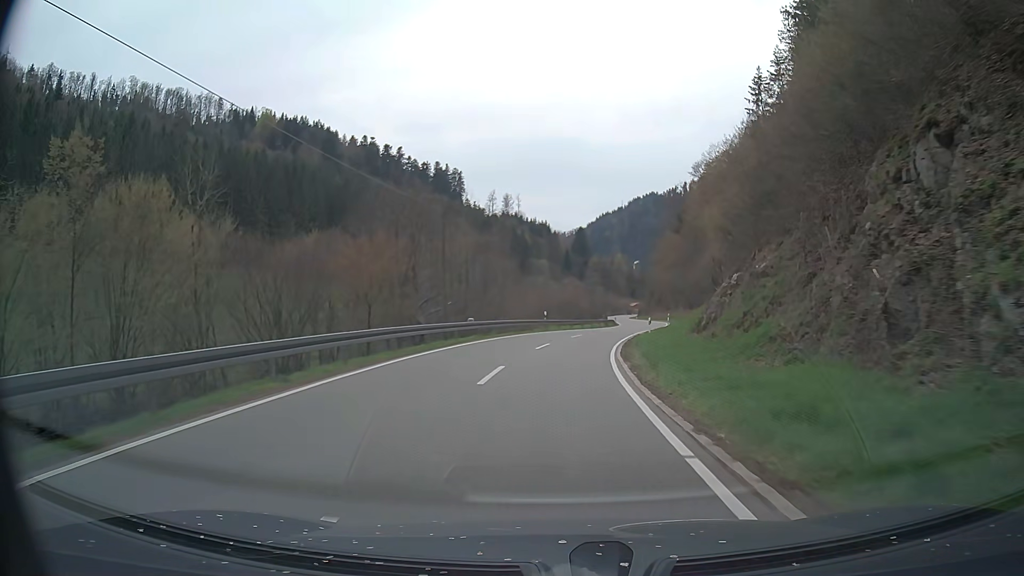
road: tertiary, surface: asphalt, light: Day
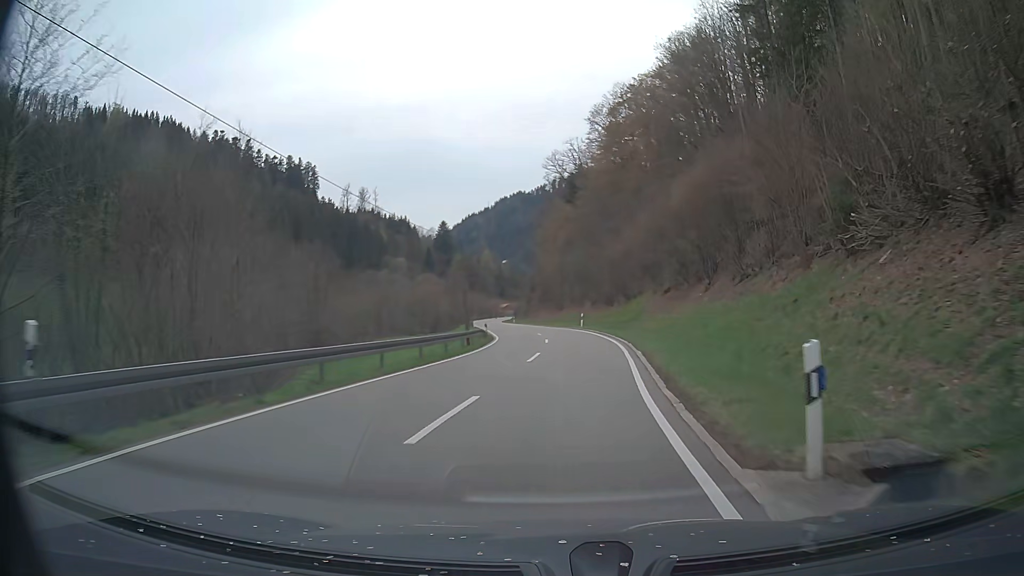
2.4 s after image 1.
(+3.1, +40.9) m; +10°
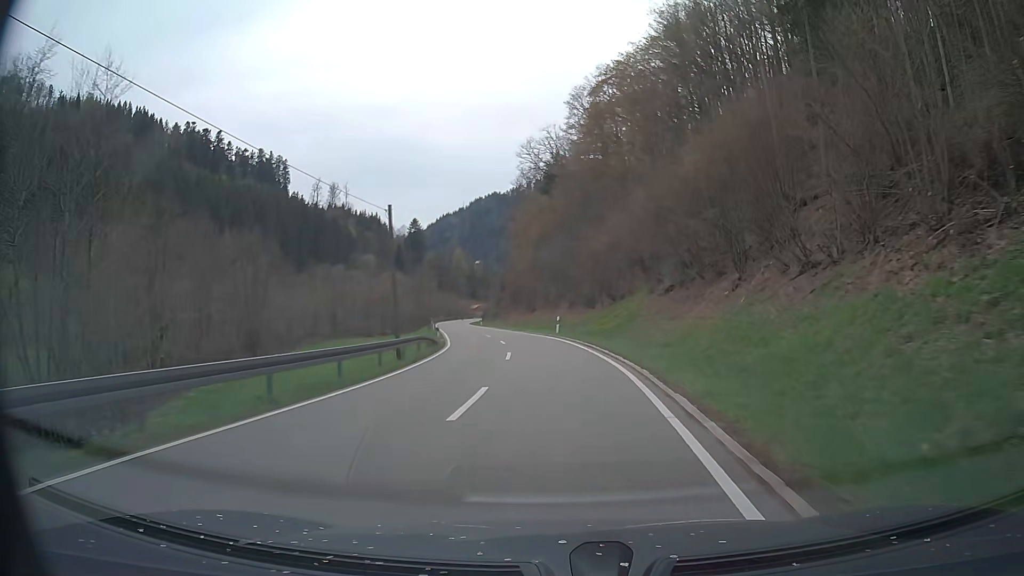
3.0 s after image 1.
(+0.3, +10.1) m; +3°
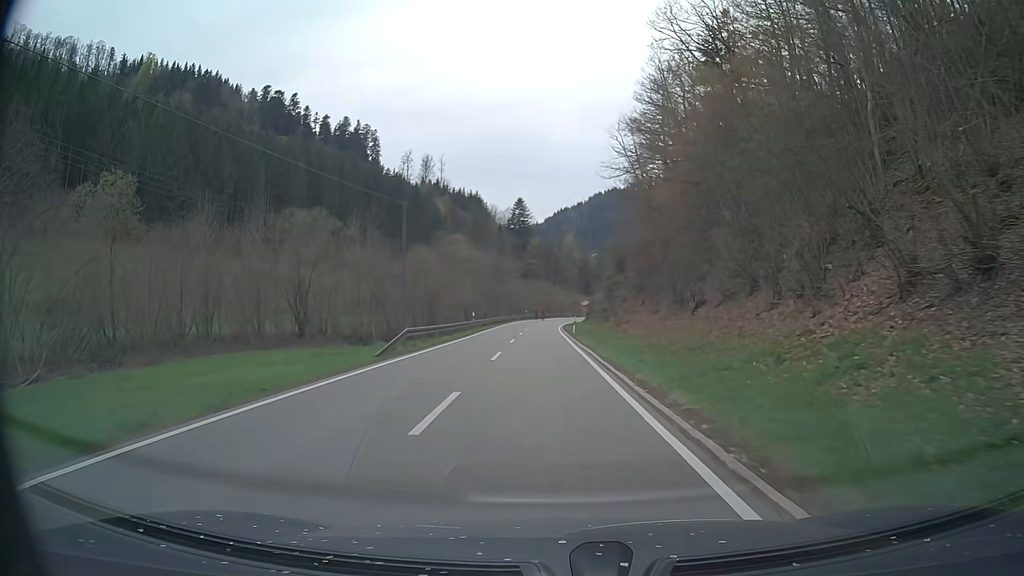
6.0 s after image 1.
(-3.2, +49.4) m; -9°
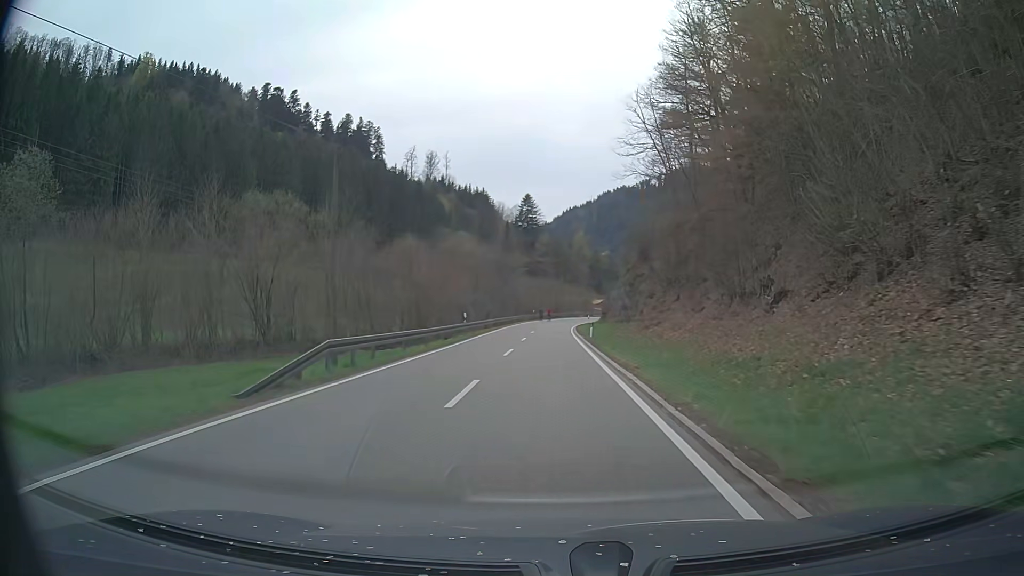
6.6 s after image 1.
(-0.1, +9.7) m; -1°
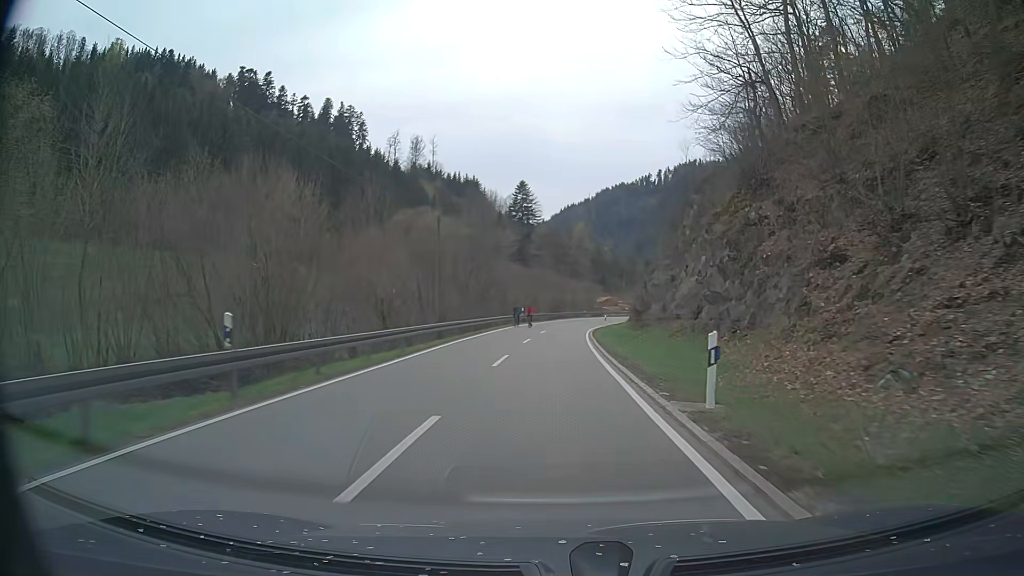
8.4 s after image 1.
(-0.2, +28.9) m; 0°
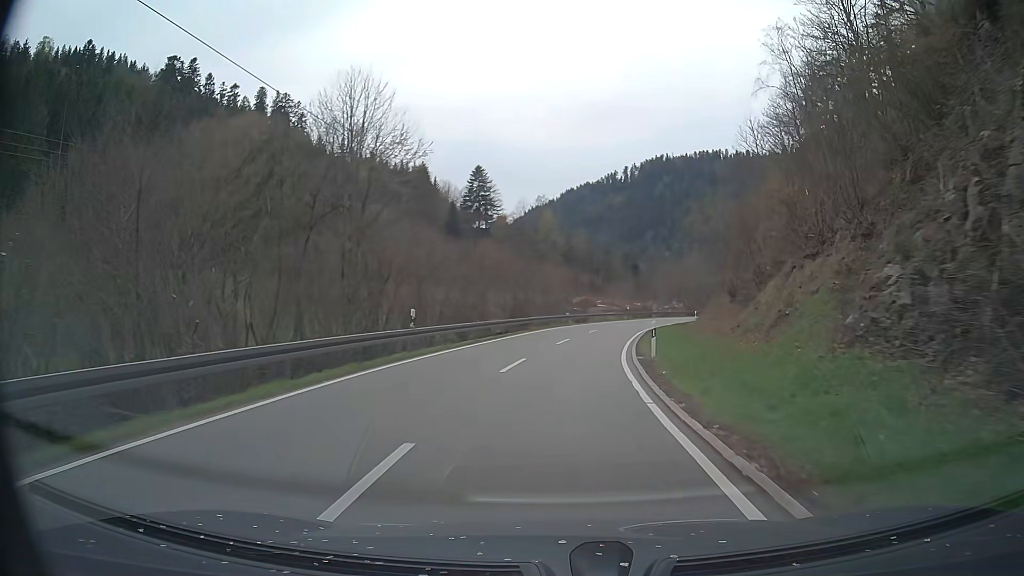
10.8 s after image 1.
(+0.6, +37.8) m; +3°
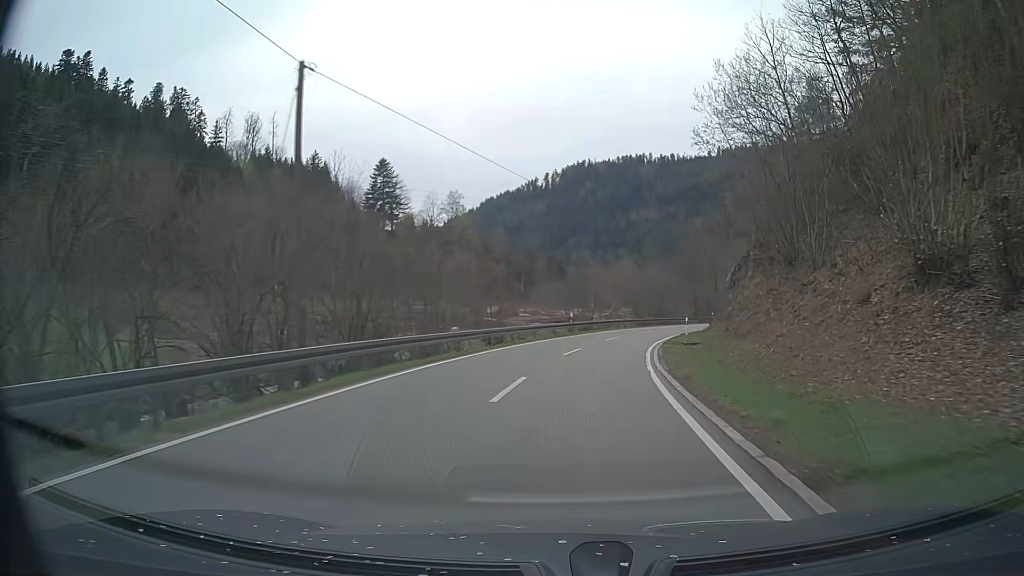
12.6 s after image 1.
(+1.5, +28.3) m; +6°
(0, +10) (+1, +20) (+3, +30) (+5, +40) (+8, +49) (+11, +58) (+15, +68) (+20, +76) (+25, +85) (+31, +93) m
